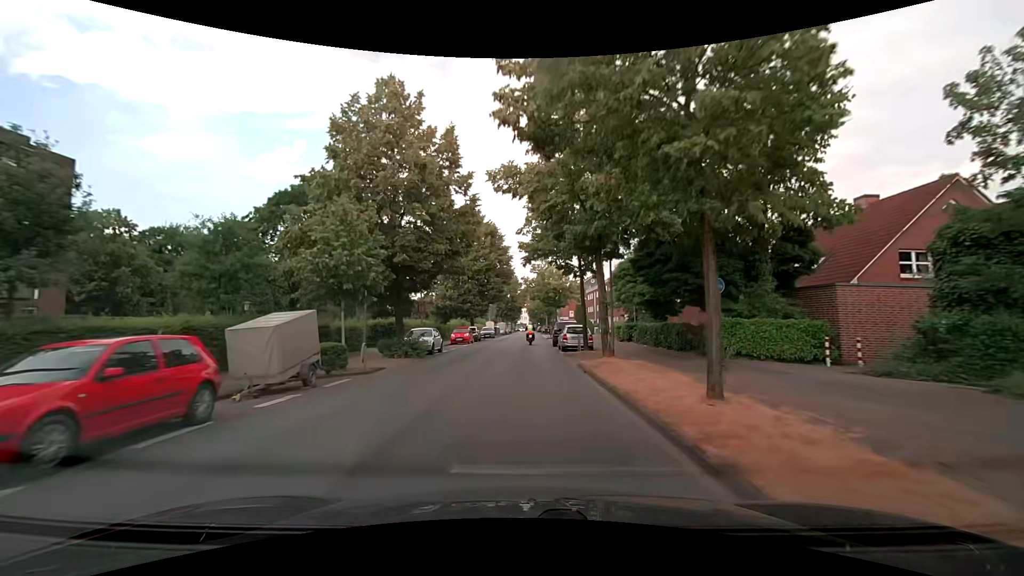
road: secondary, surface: asphalt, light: Day
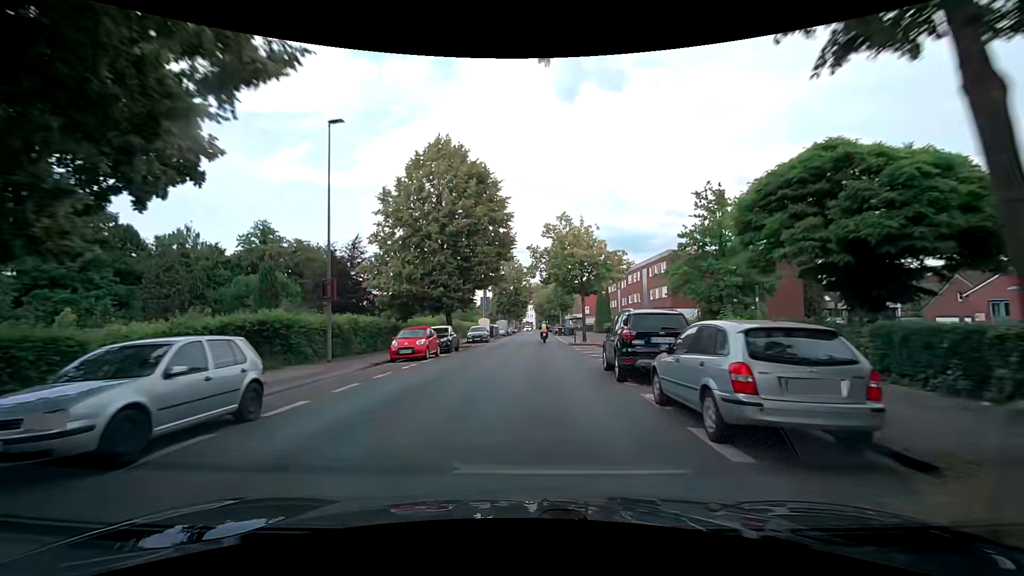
(0.0, +20.7) m; -1°
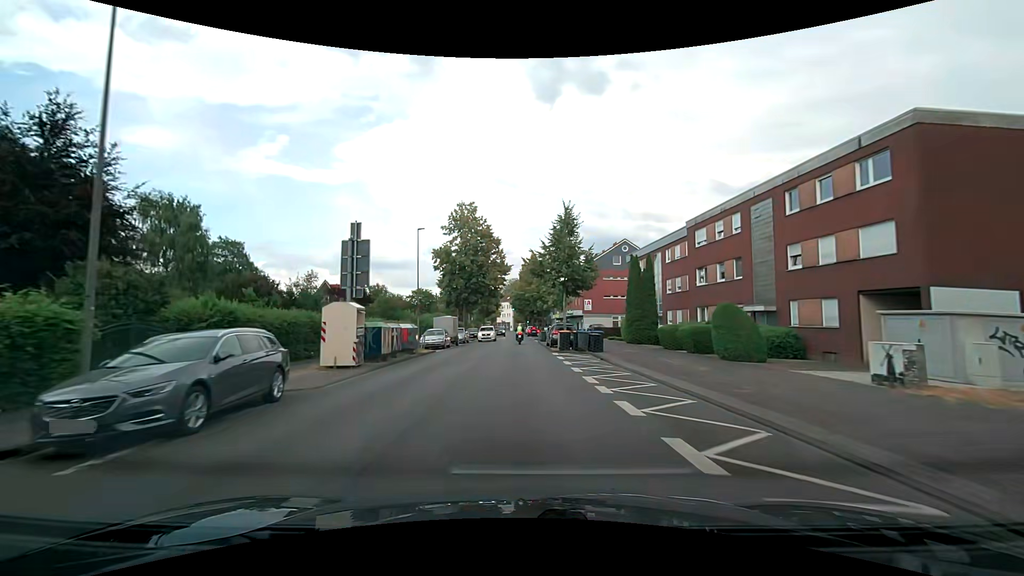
(+1.6, +36.9) m; +2°
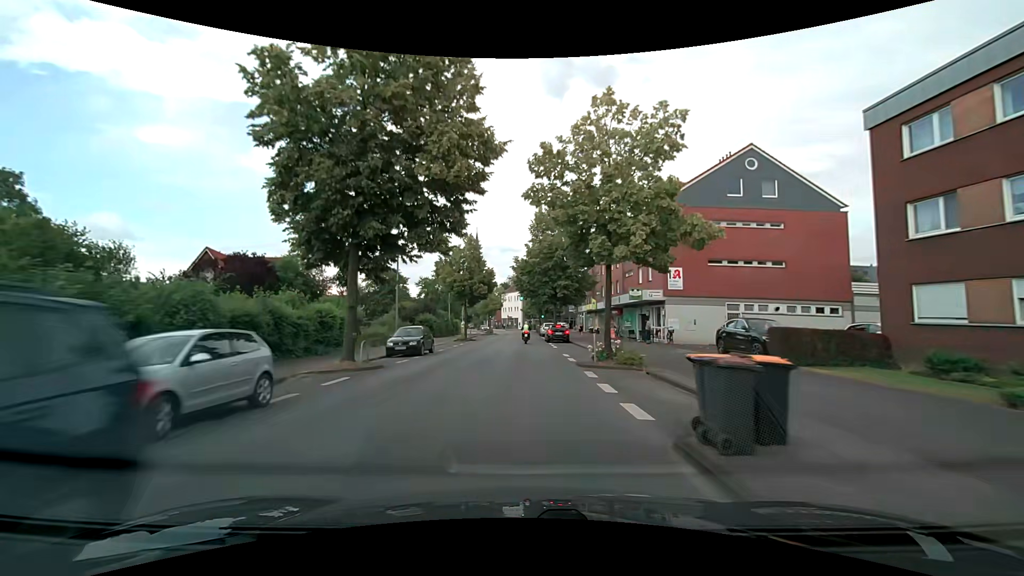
(+0.1, +39.3) m; 0°
(0, +10) (0, +20) (0, +30) (0, +40) (0, +50) (0, +60) (0, +70) (0, +80) (-1, +90) (-2, +100) m
